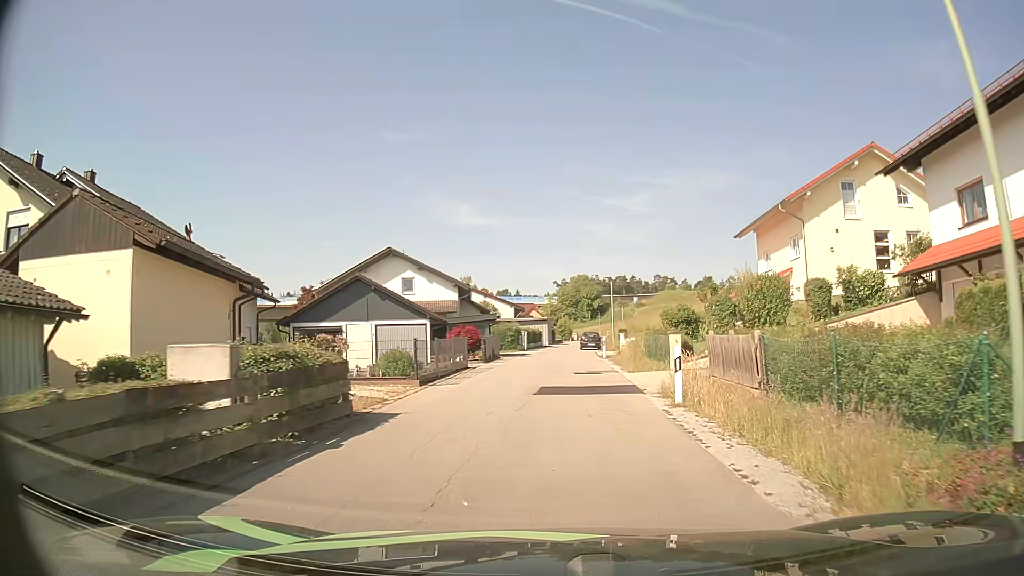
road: residential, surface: asphalt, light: Day
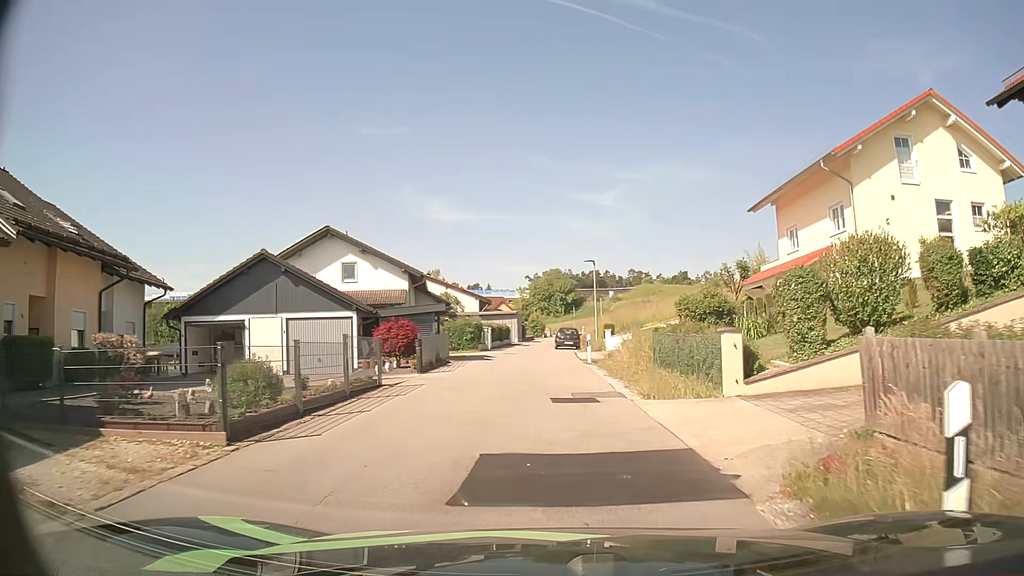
(+0.2, +9.0) m; +2°
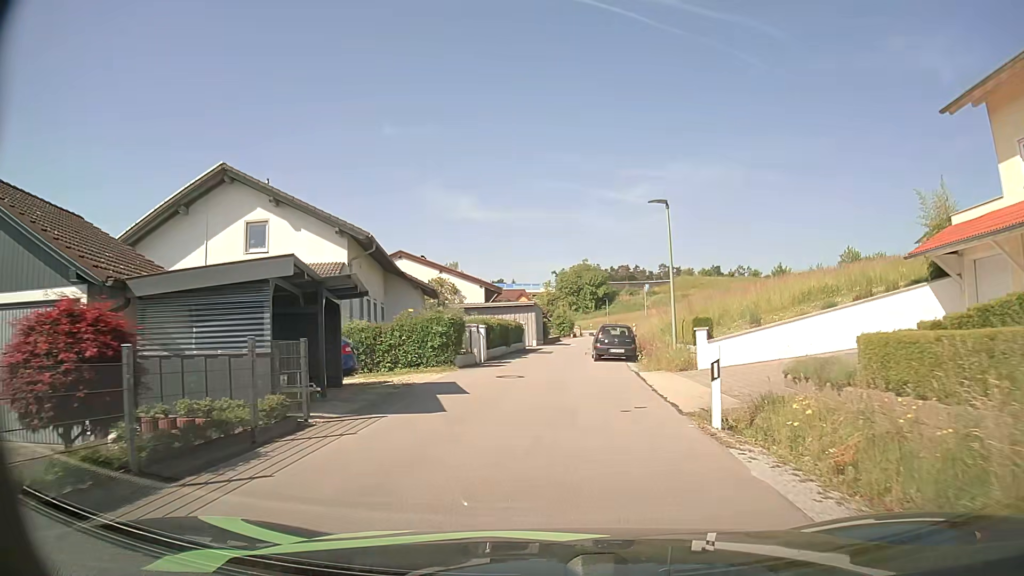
(-0.1, +17.8) m; -2°
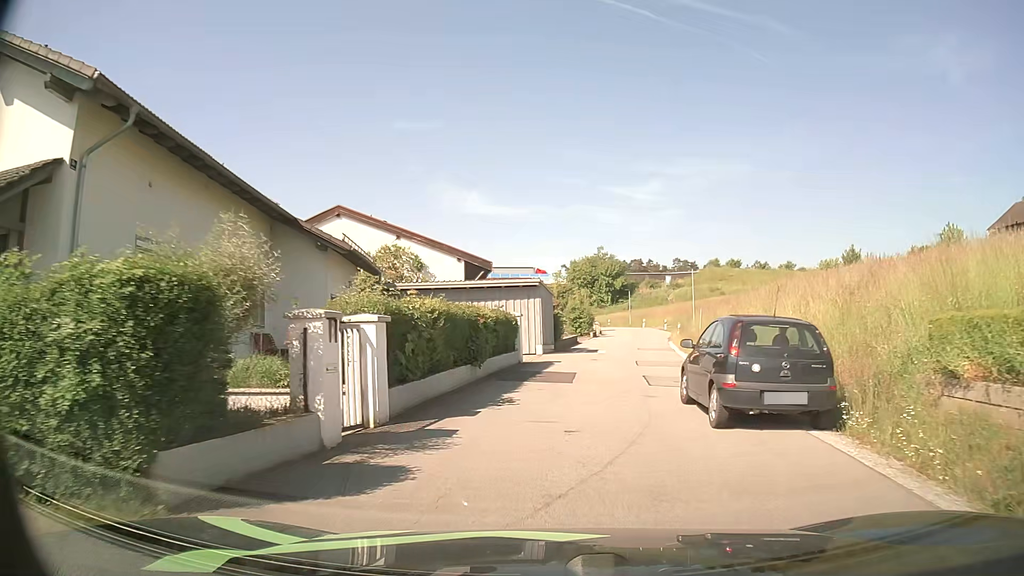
(-0.3, +17.4) m; -1°
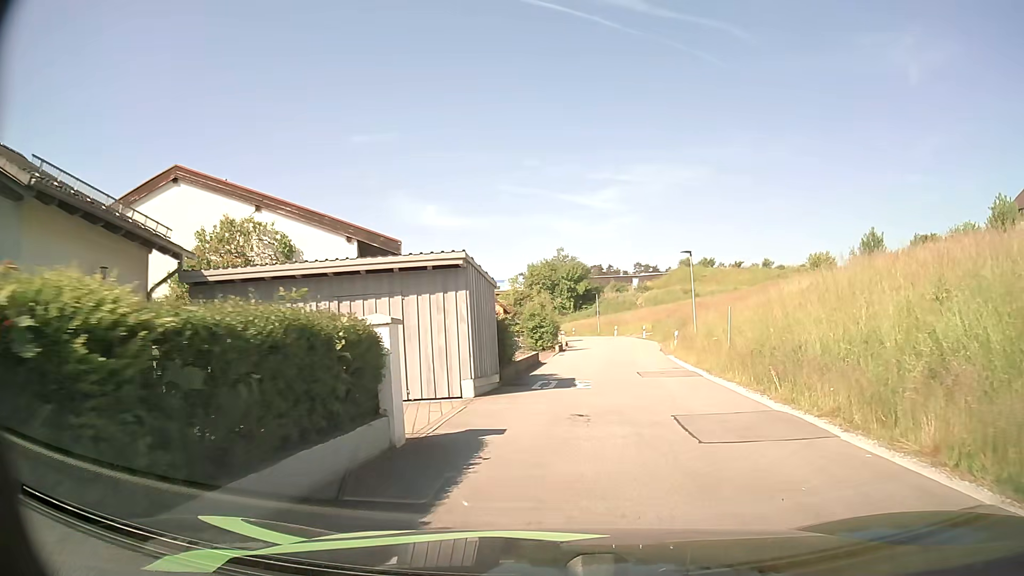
(+0.3, +12.3) m; +4°
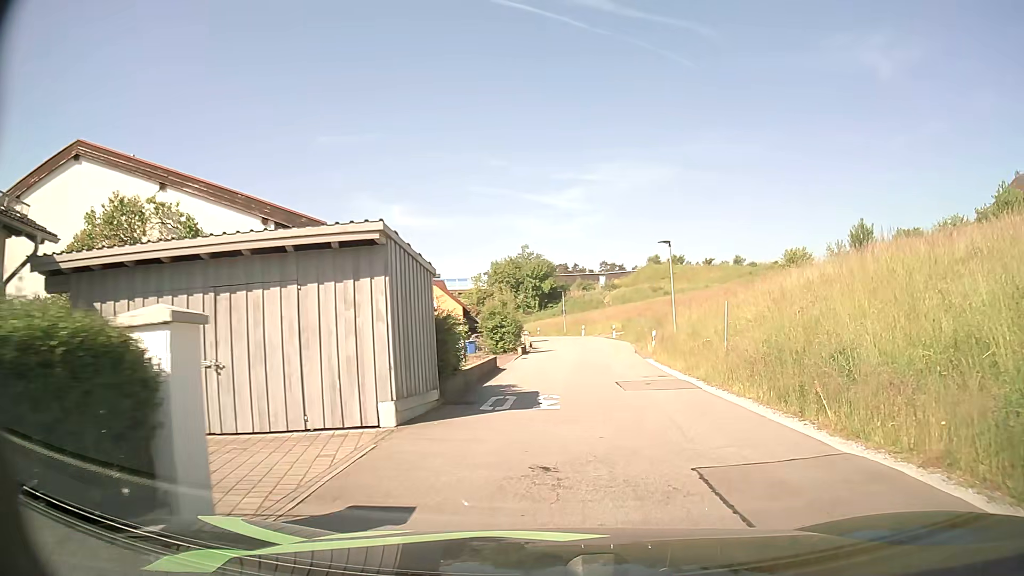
(+0.1, +3.9) m; +2°
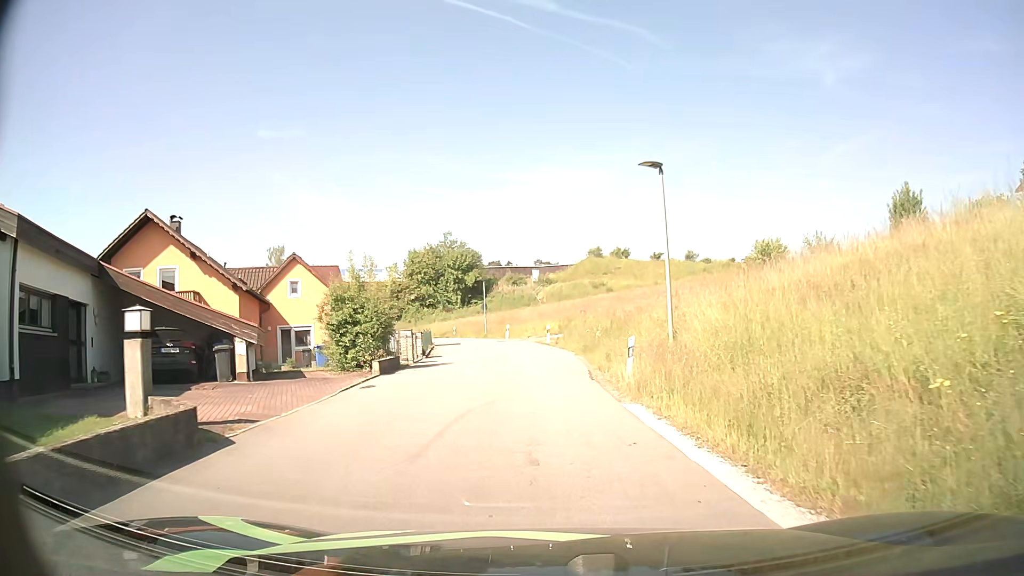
(+1.3, +15.5) m; +6°
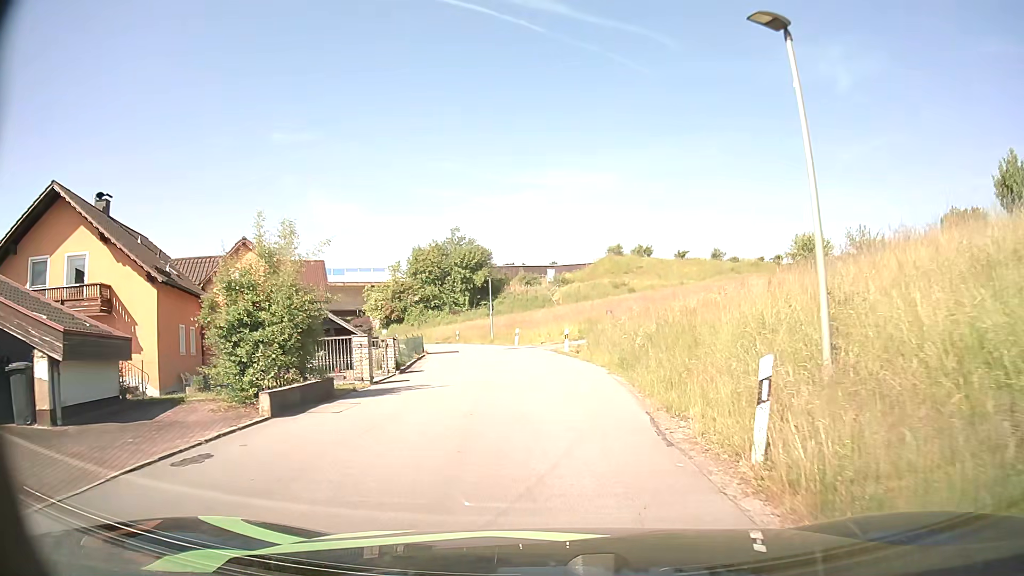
(-0.1, +8.5) m; -2°
(0, +10) (0, +20) (-1, +30) (-4, +40) (-7, +49) (-11, +58) (-16, +67) (-20, +76) (-25, +85) (-30, +94) m
